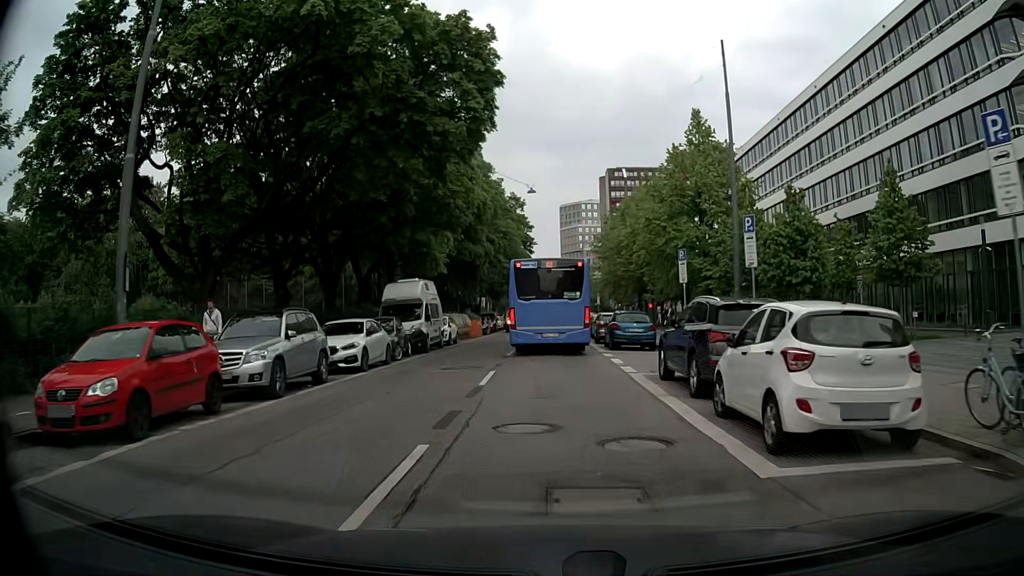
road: tertiary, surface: asphalt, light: Day
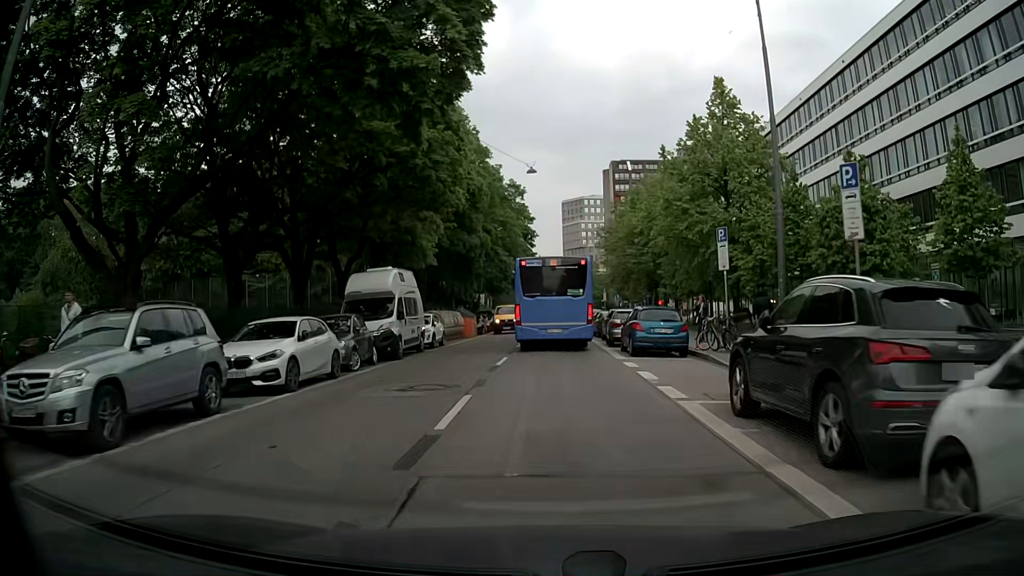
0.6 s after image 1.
(0.0, +5.5) m; 0°
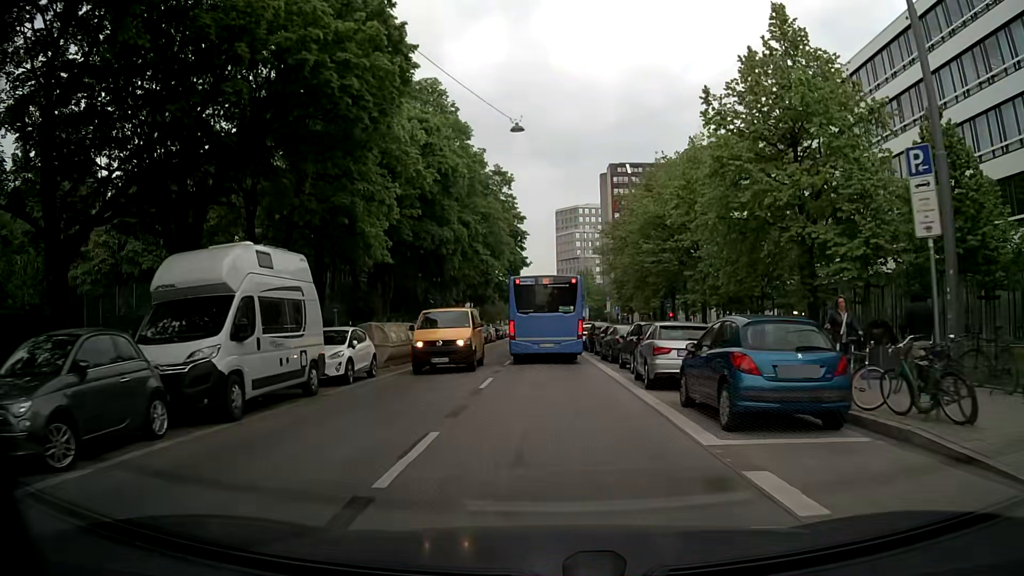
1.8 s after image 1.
(+0.1, +11.4) m; +1°
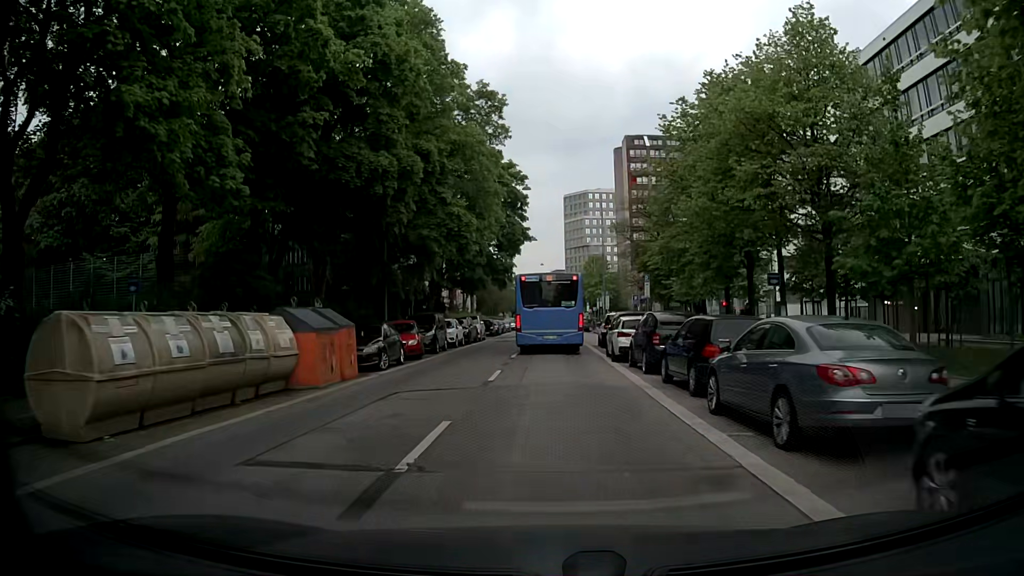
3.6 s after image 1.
(0.0, +17.7) m; 0°
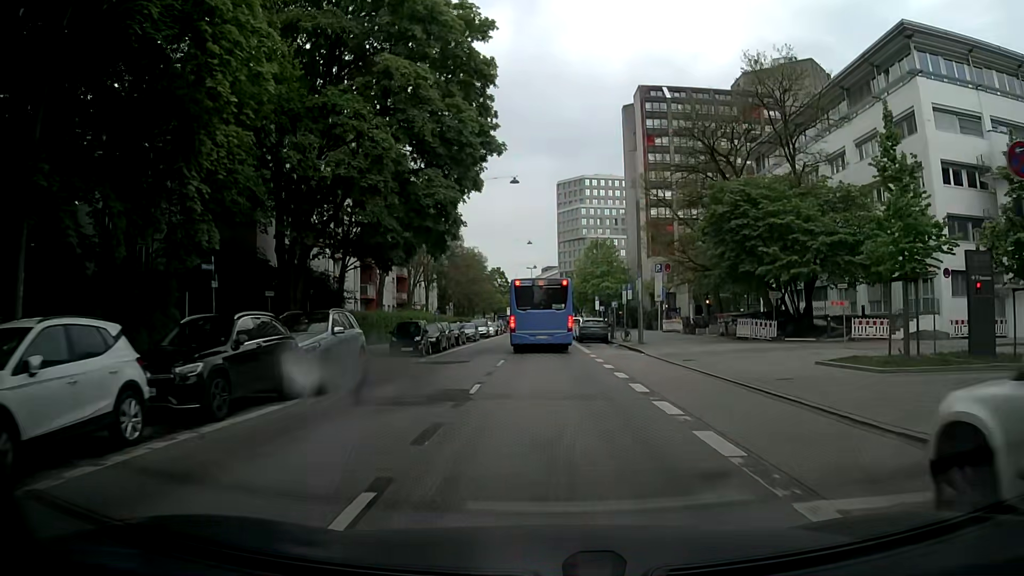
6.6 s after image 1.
(+0.1, +31.1) m; 0°
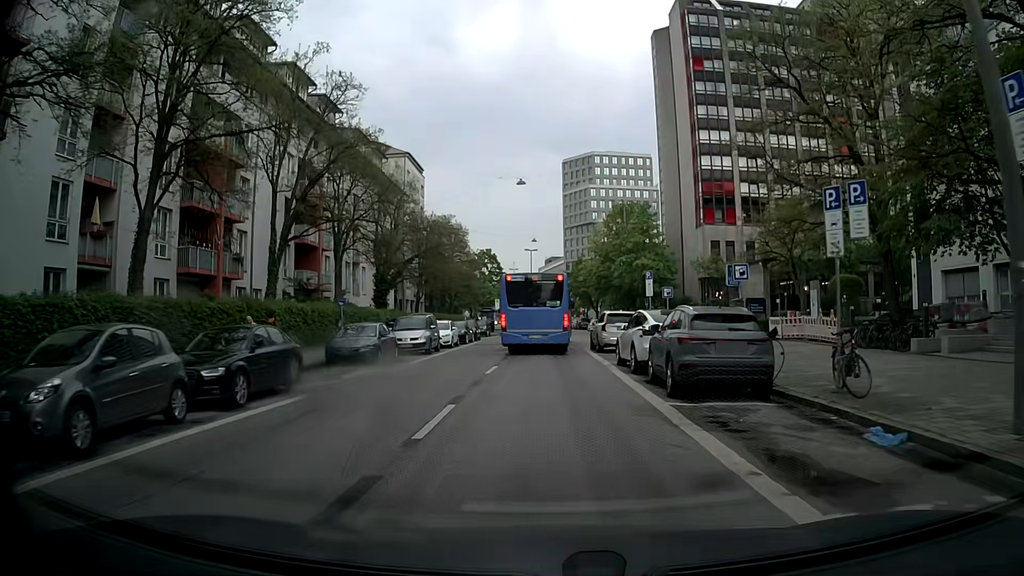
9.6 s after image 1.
(+0.1, +30.7) m; 0°
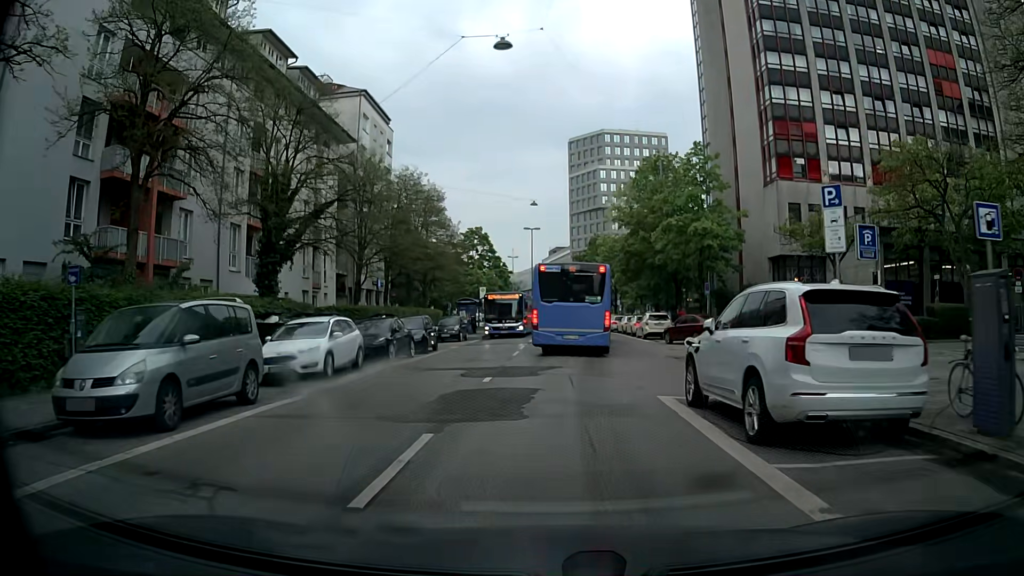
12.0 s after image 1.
(-0.2, +21.0) m; -1°
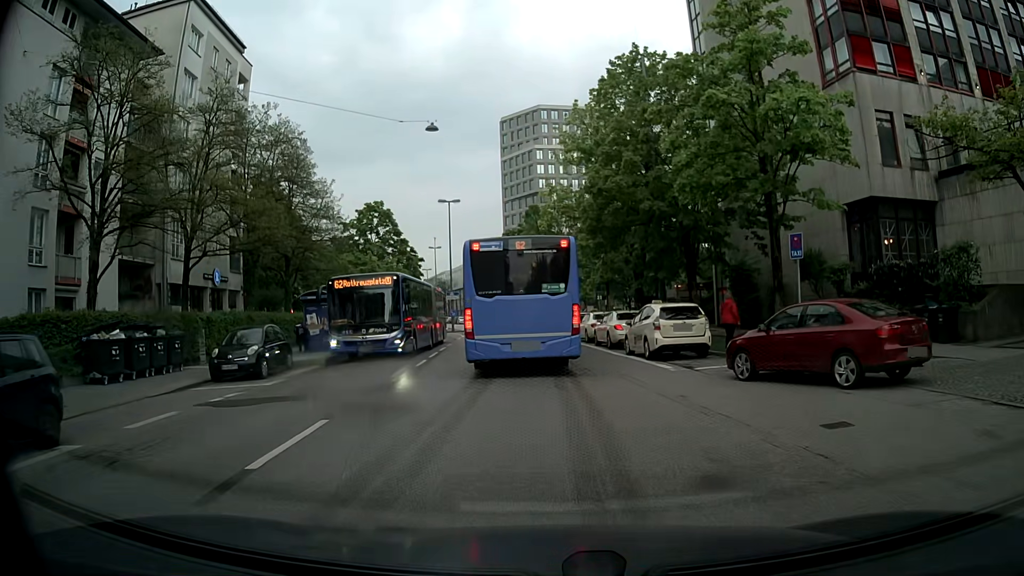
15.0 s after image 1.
(+1.0, +21.1) m; +5°
